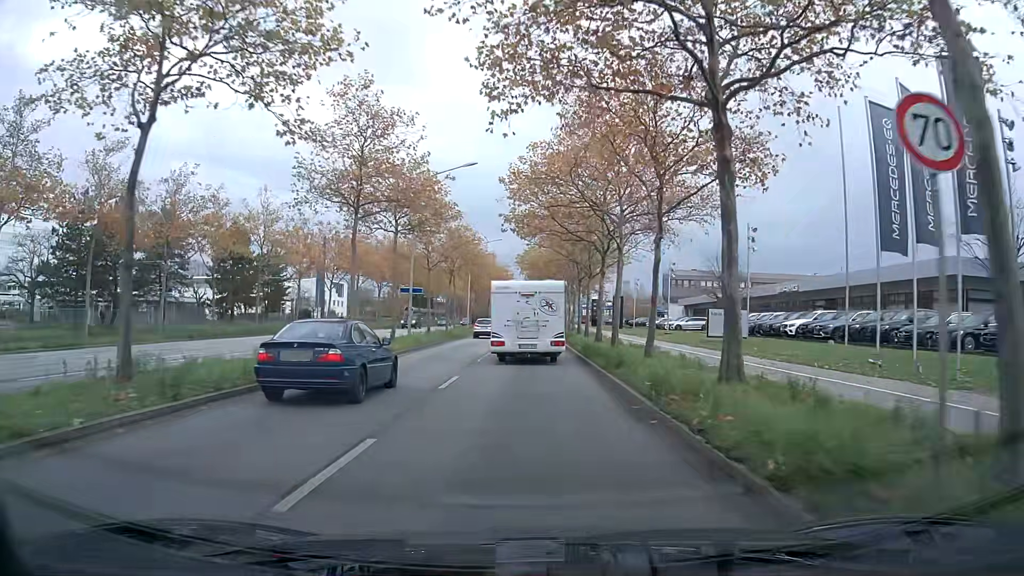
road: primary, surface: asphalt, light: Day
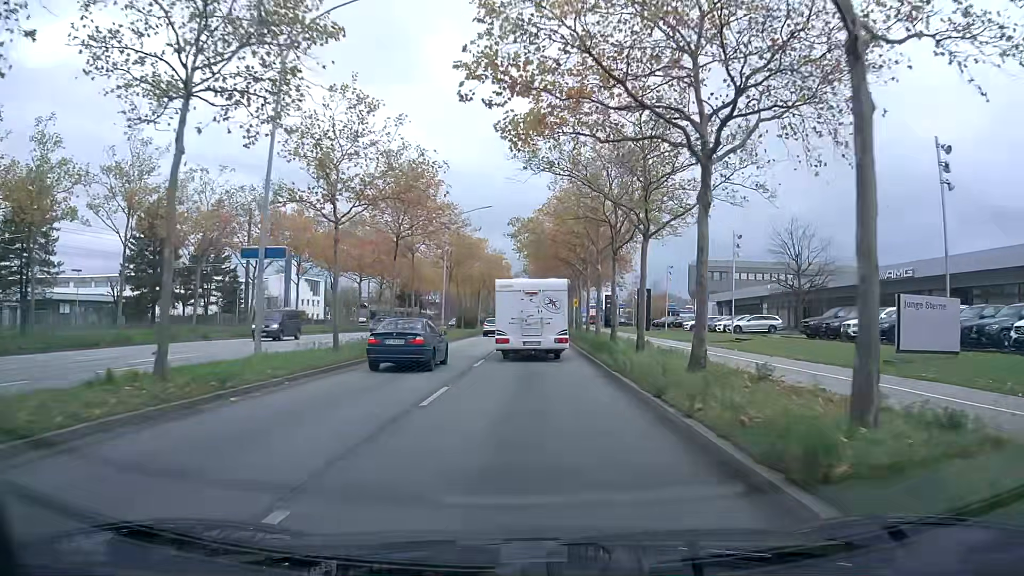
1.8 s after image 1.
(0.0, +21.2) m; 0°
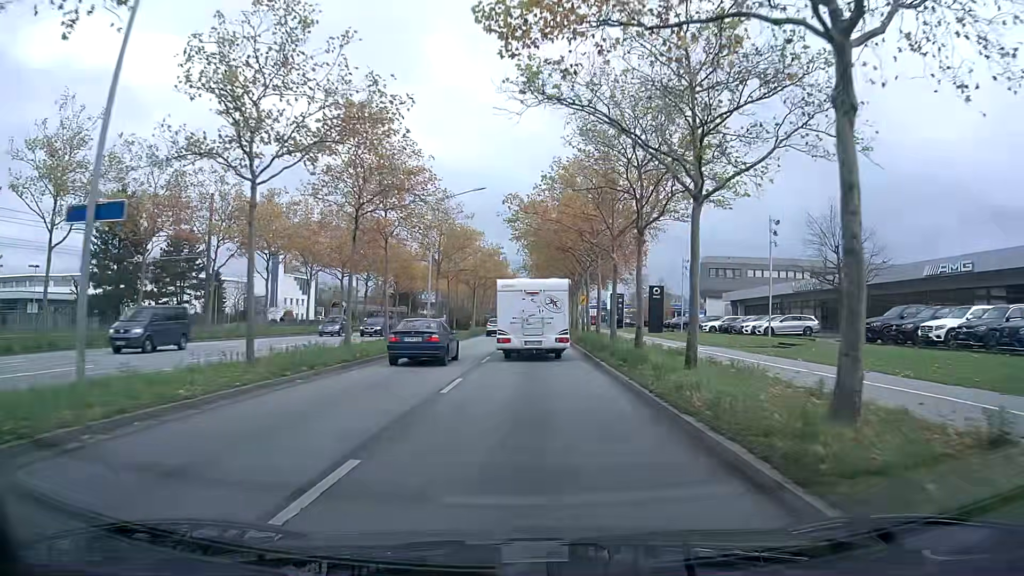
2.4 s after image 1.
(0.0, +7.2) m; 0°
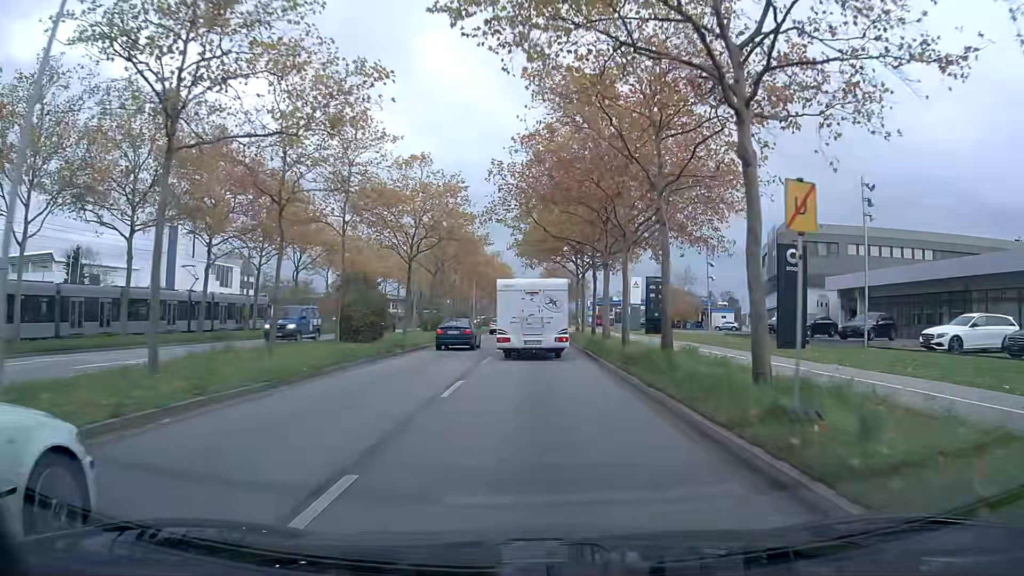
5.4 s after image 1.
(+0.3, +36.7) m; +1°
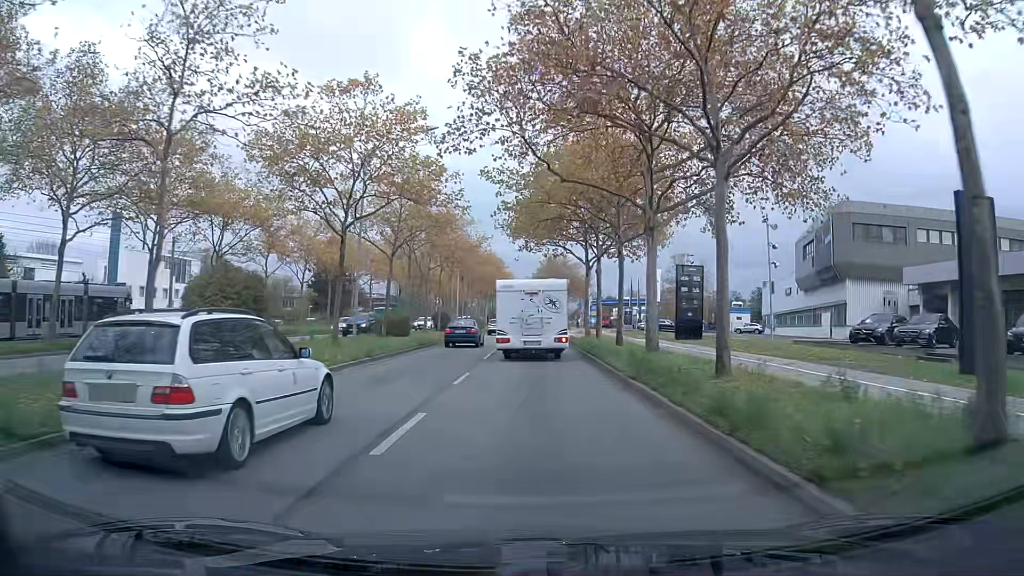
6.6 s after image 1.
(+0.1, +14.0) m; 0°
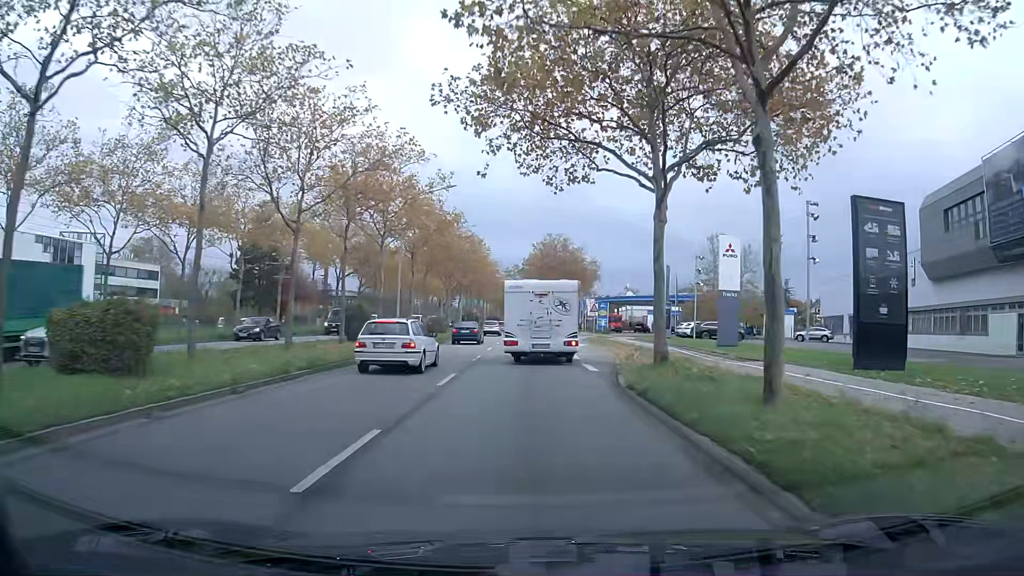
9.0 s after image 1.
(+0.2, +27.3) m; 0°
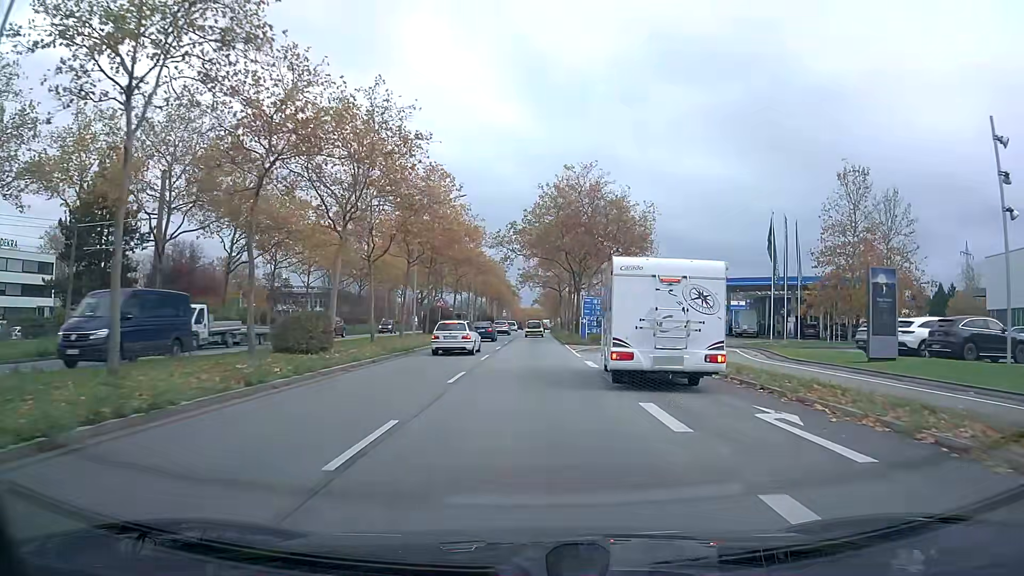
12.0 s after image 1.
(-0.1, +35.7) m; 0°
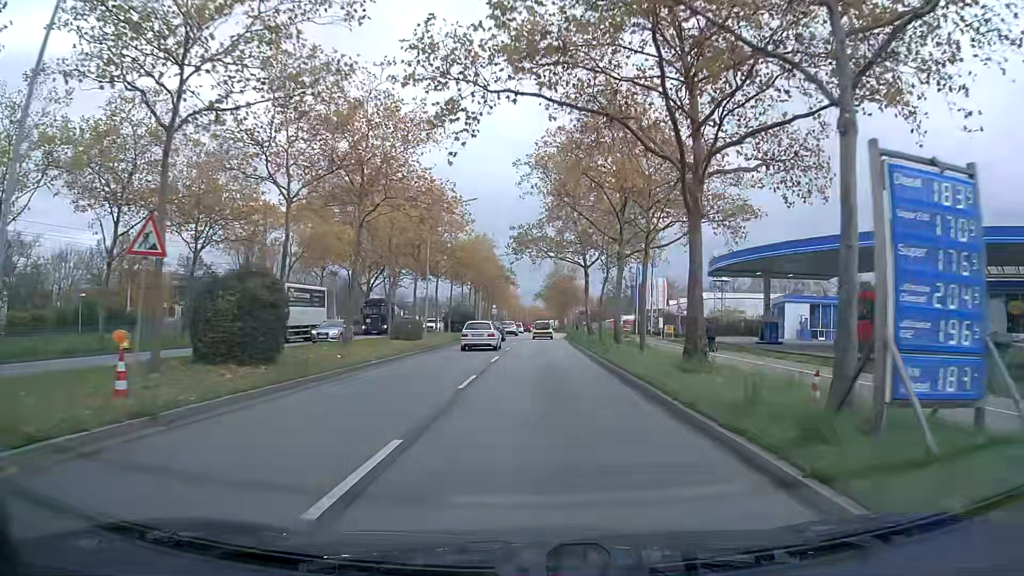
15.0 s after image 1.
(-0.1, +38.1) m; 0°
